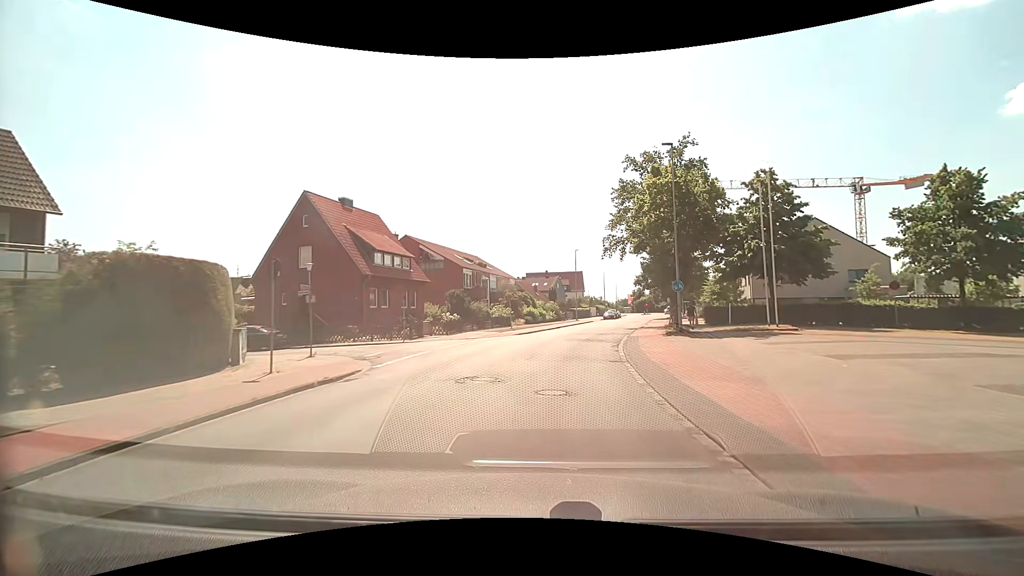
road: tertiary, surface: asphalt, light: Day
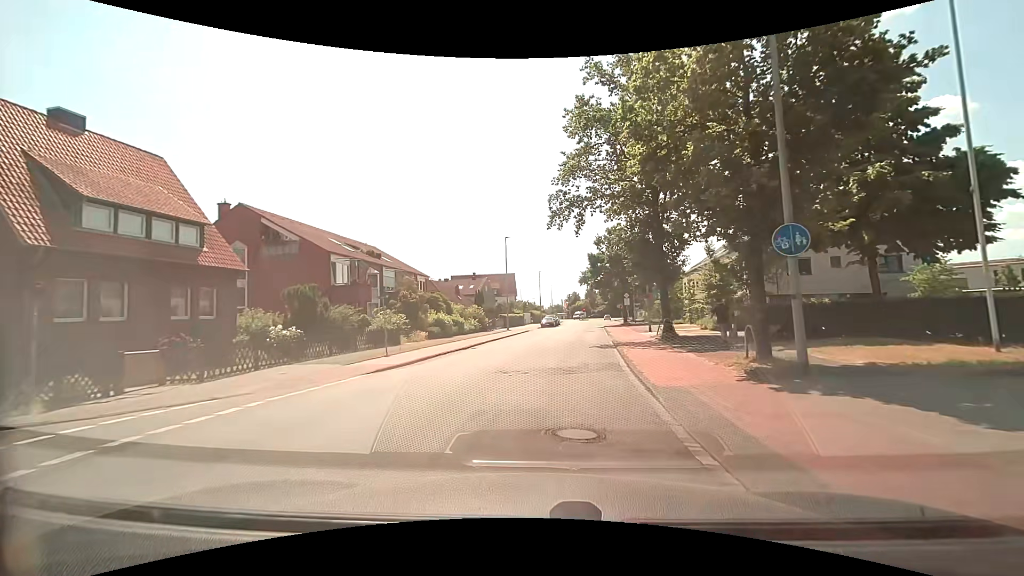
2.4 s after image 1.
(+1.0, +18.4) m; +5°
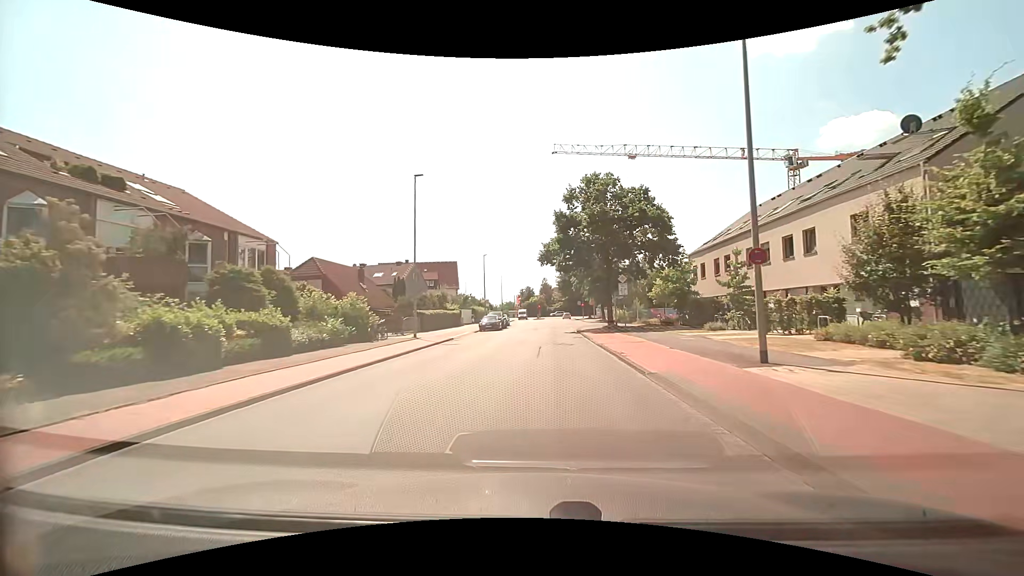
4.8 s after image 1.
(+2.0, +23.9) m; +7°
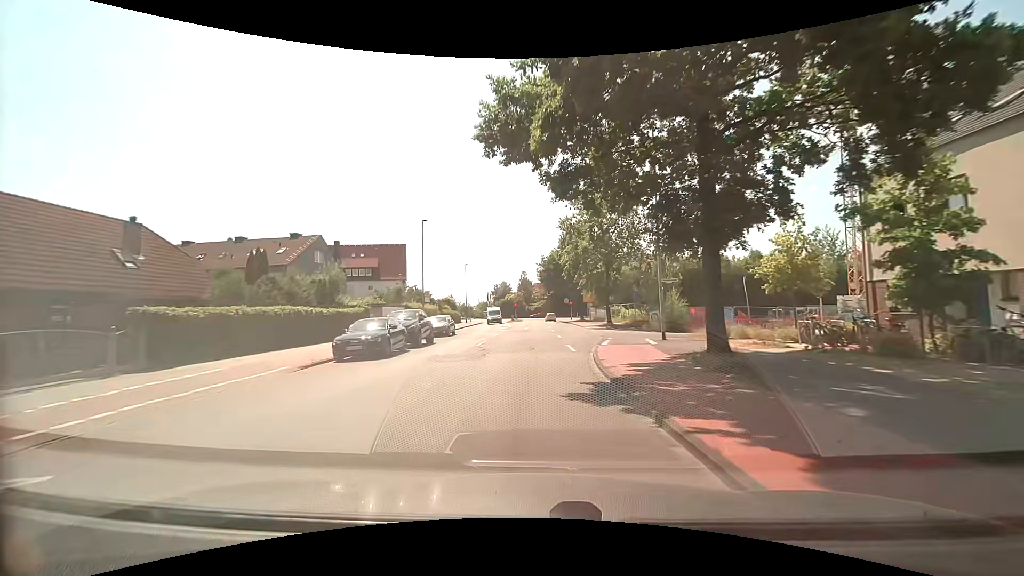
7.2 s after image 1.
(+1.3, +27.7) m; +3°
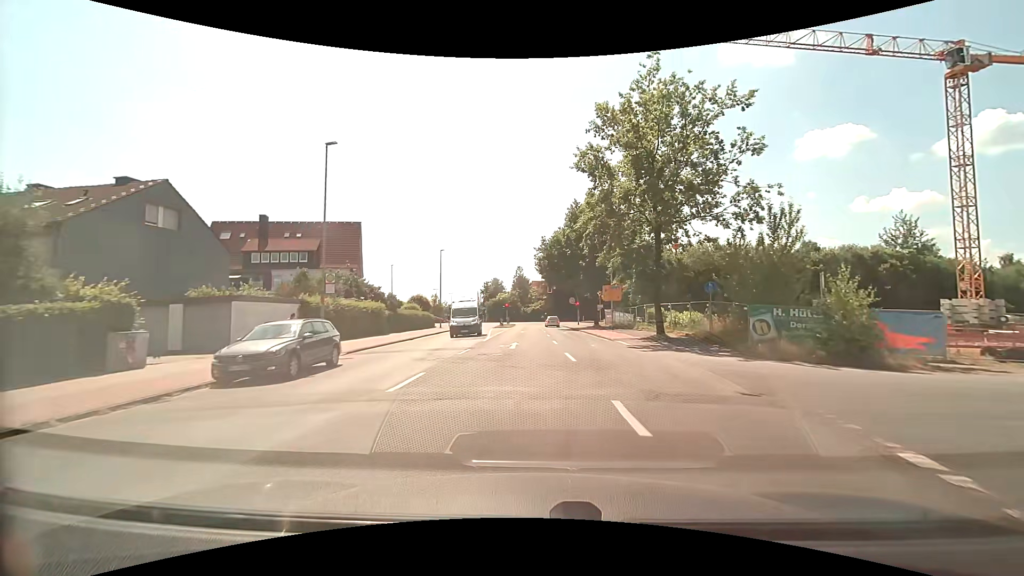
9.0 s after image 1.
(0.0, +21.5) m; +1°
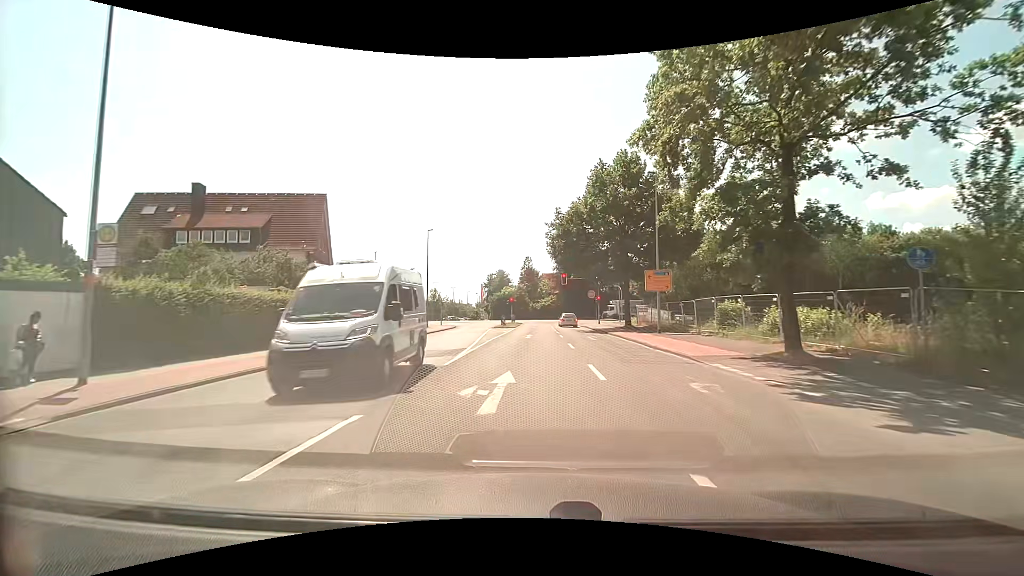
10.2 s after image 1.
(-0.3, +13.6) m; -2°
